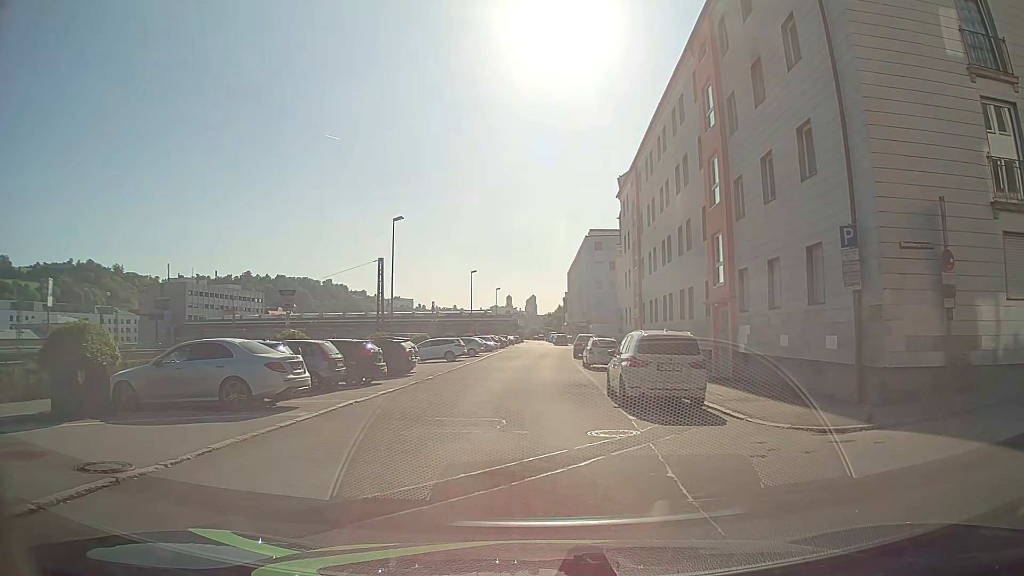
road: residential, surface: asphalt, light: Day
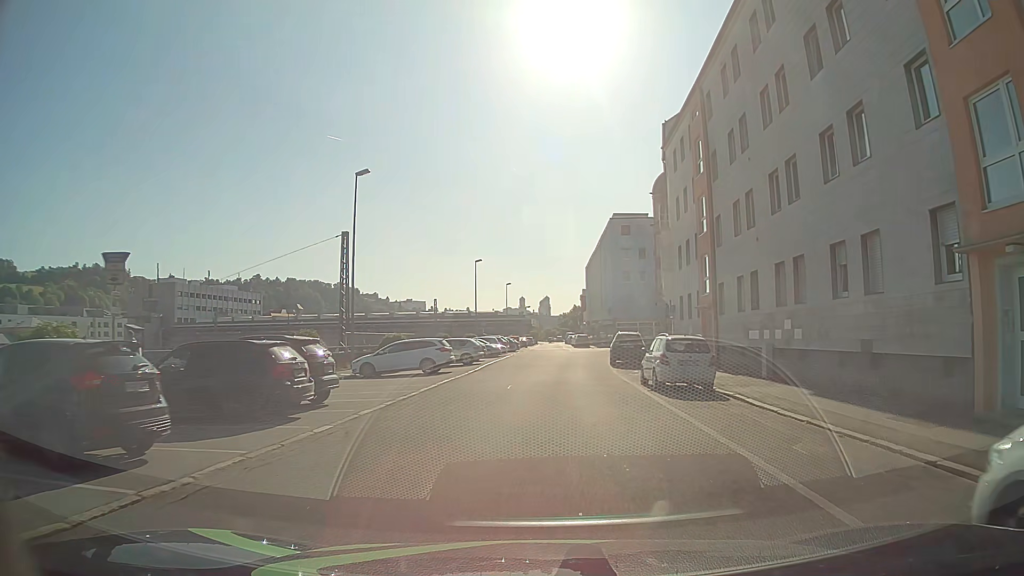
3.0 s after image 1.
(-0.1, +15.1) m; -1°
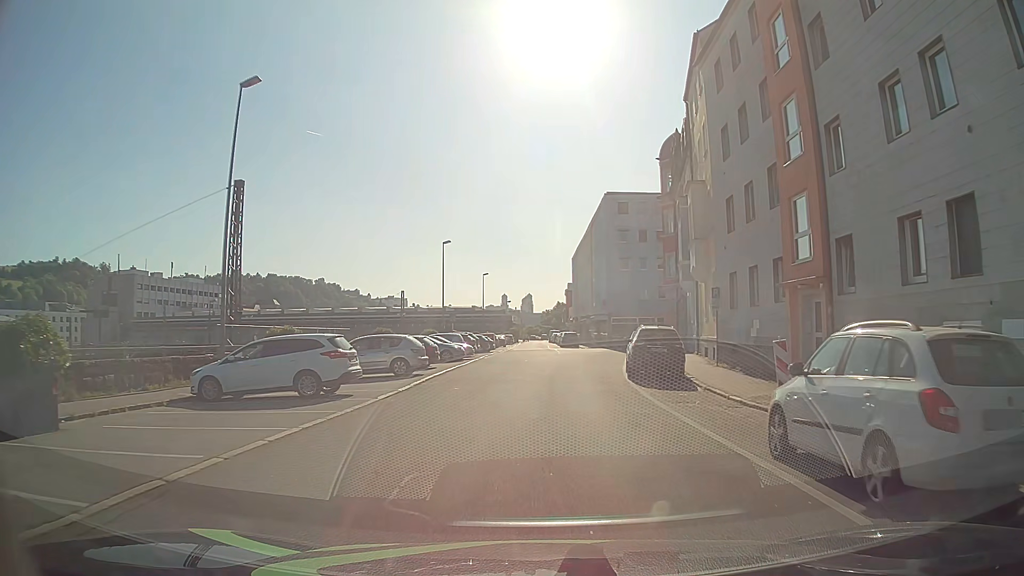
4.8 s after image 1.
(+0.5, +13.3) m; +2°
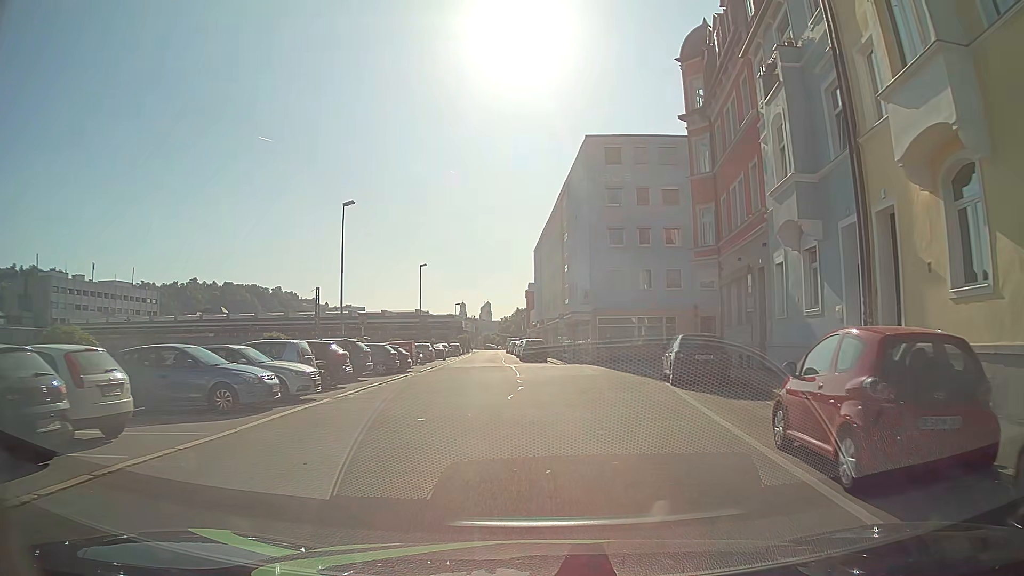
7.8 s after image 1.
(+0.6, +22.4) m; +2°
